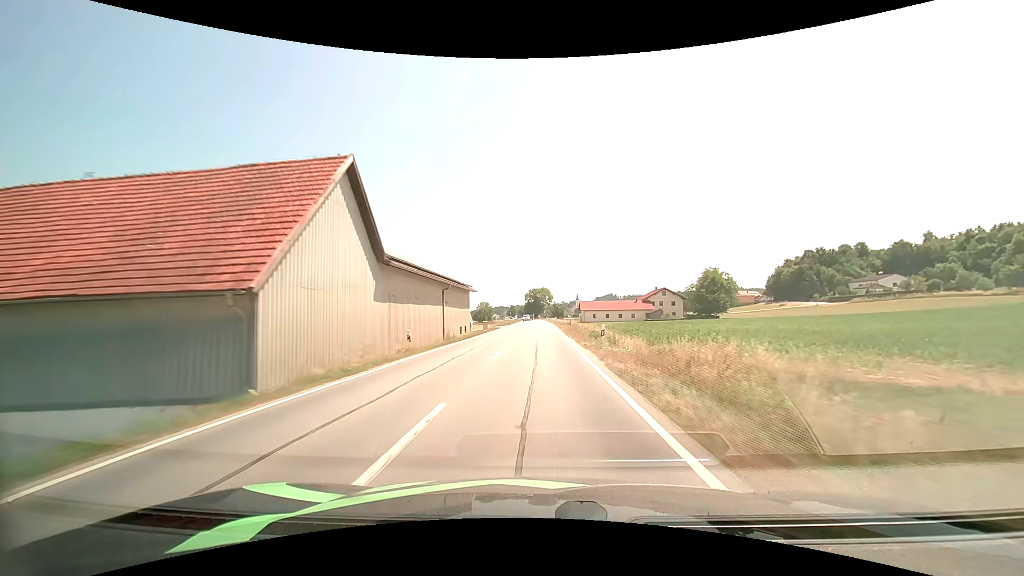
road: secondary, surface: asphalt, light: Day
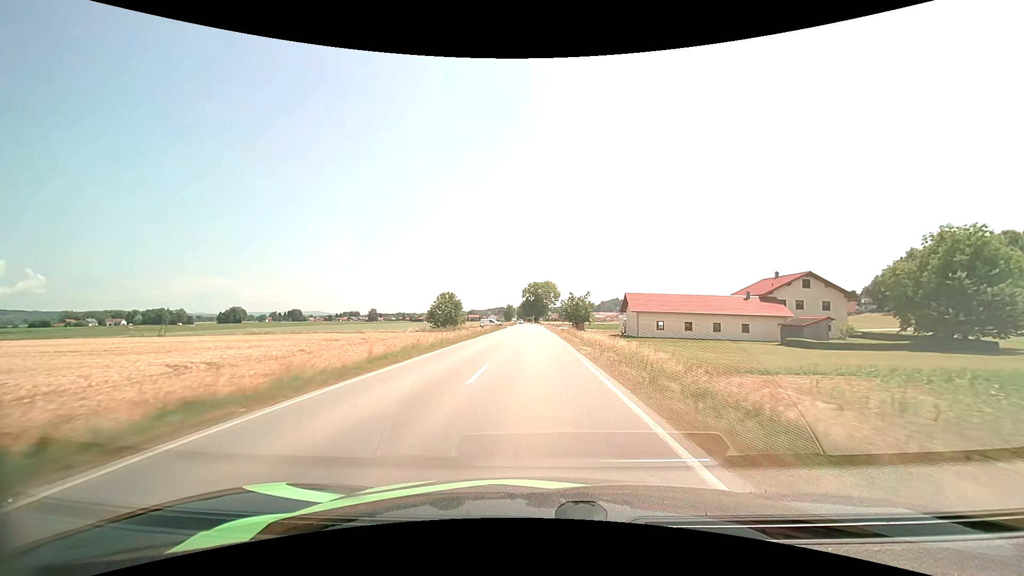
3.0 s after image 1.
(+0.2, +75.2) m; 0°
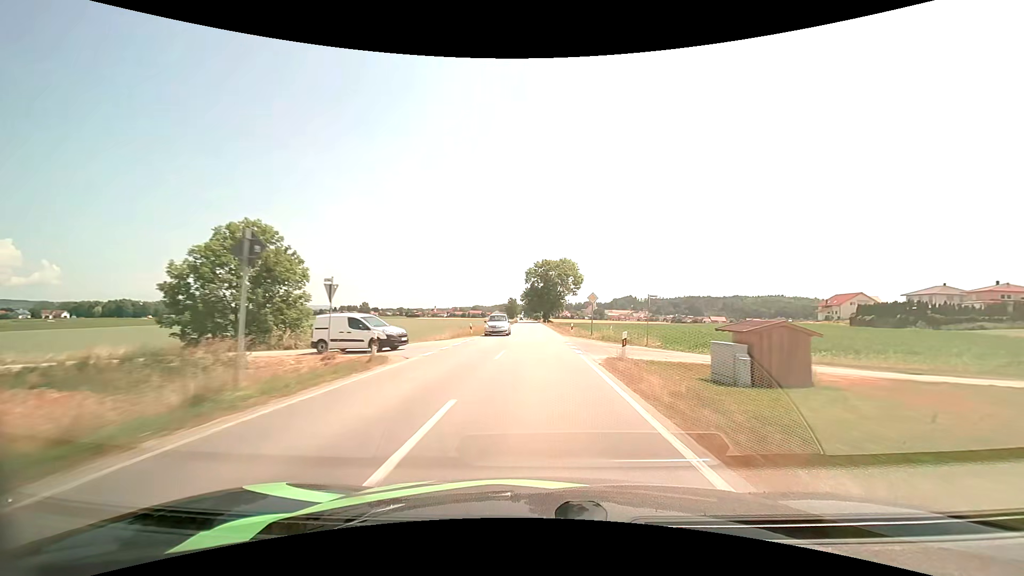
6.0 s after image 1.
(-0.7, +75.6) m; -1°
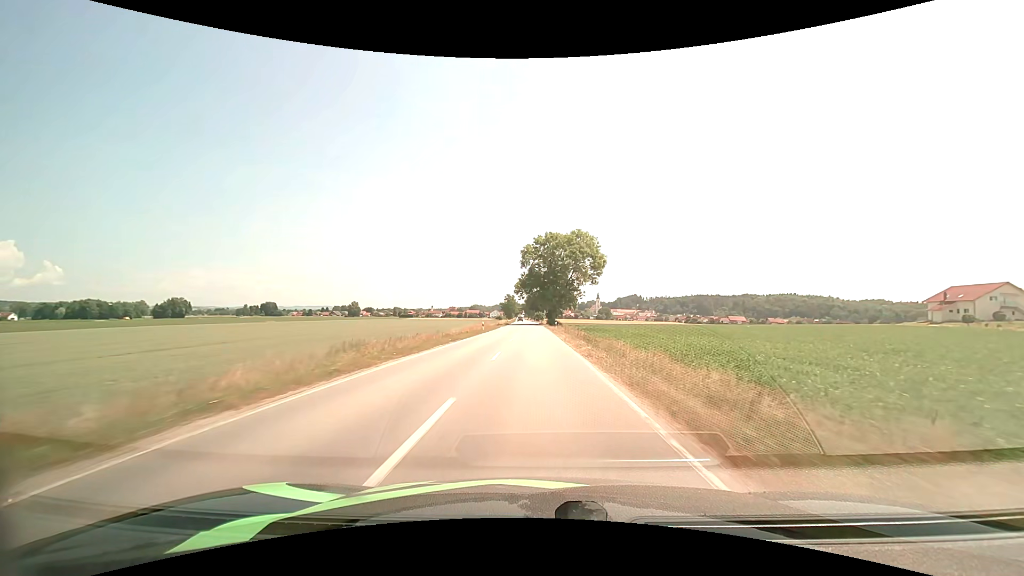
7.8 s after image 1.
(+0.1, +46.0) m; 0°
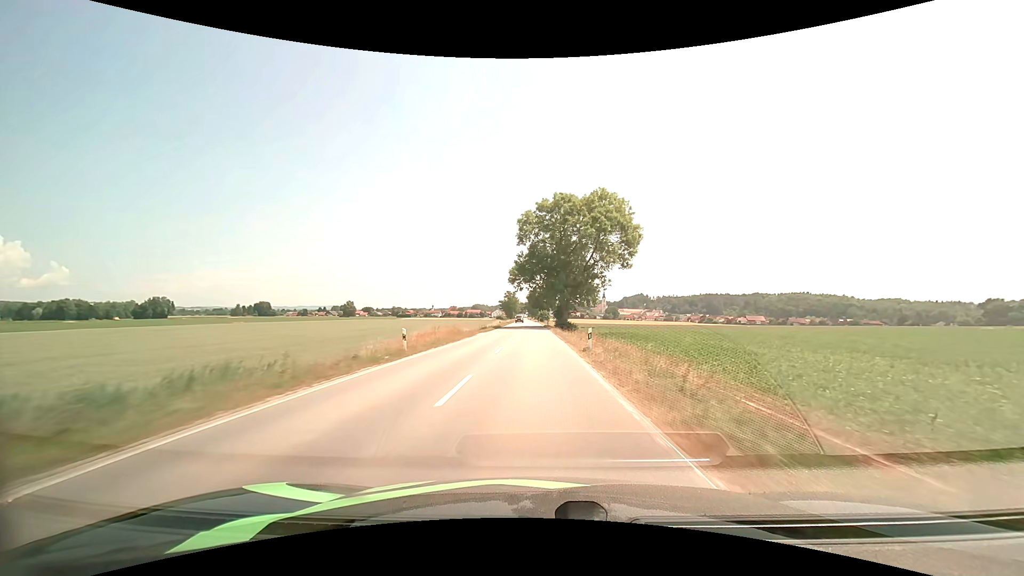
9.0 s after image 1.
(-0.1, +30.9) m; -1°
(0, +10) (0, +20) (0, +30) (0, +40) (0, +50) (-1, +60) (-1, +70) (-1, +80) (-1, +90) (-1, +100) m
